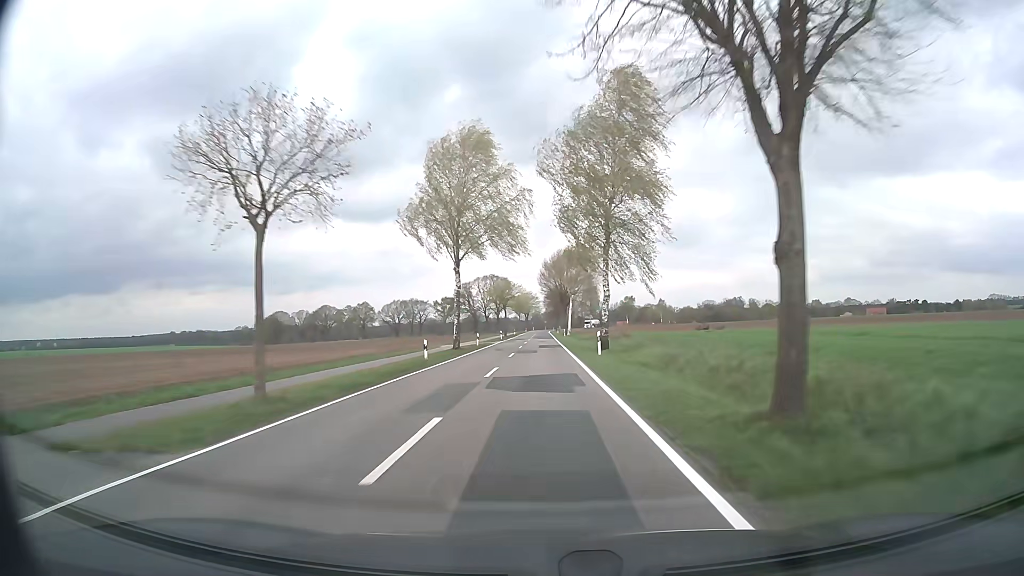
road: secondary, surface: asphalt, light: Day
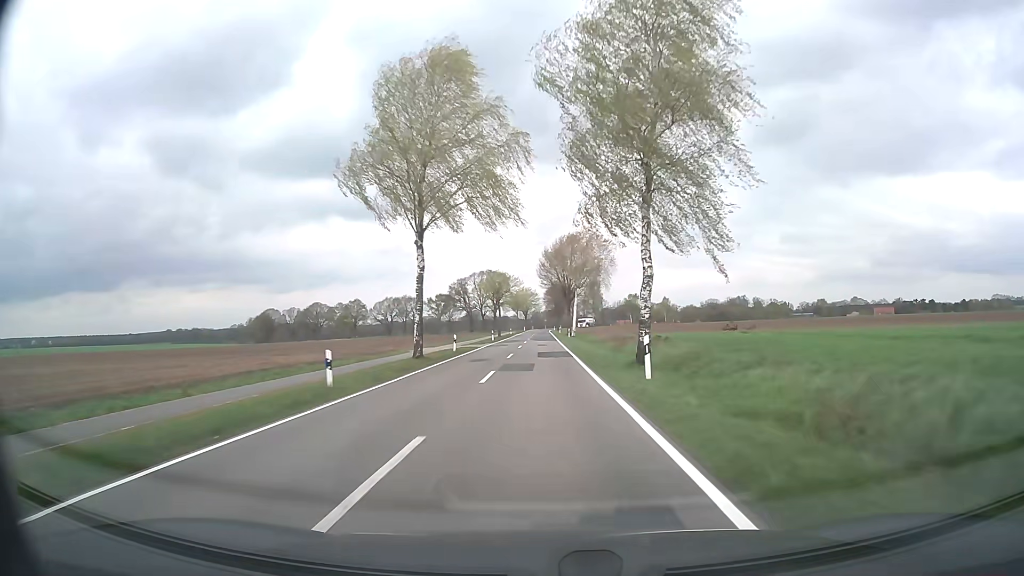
(0.0, +13.8) m; 0°
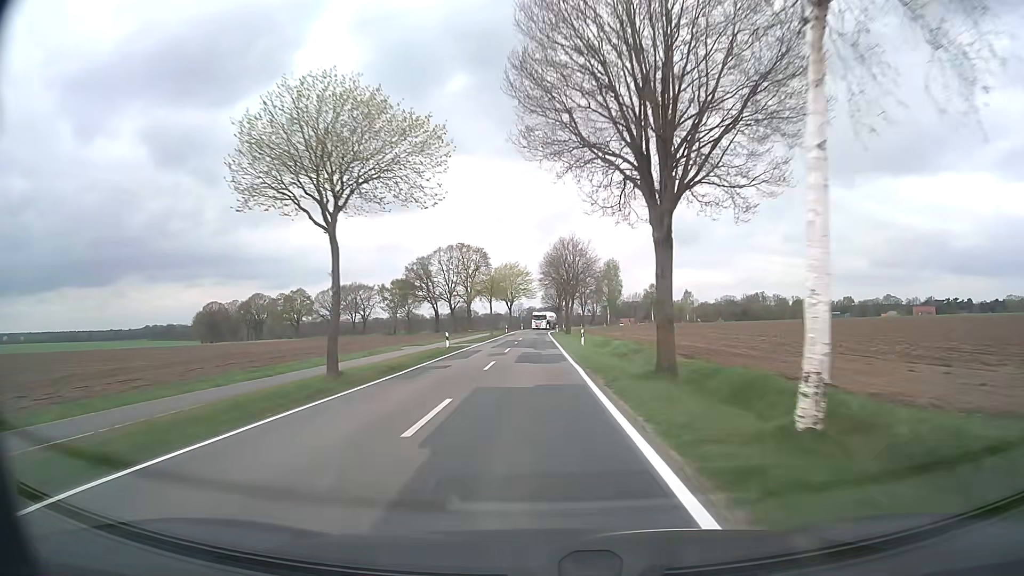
(+0.2, +67.9) m; 0°
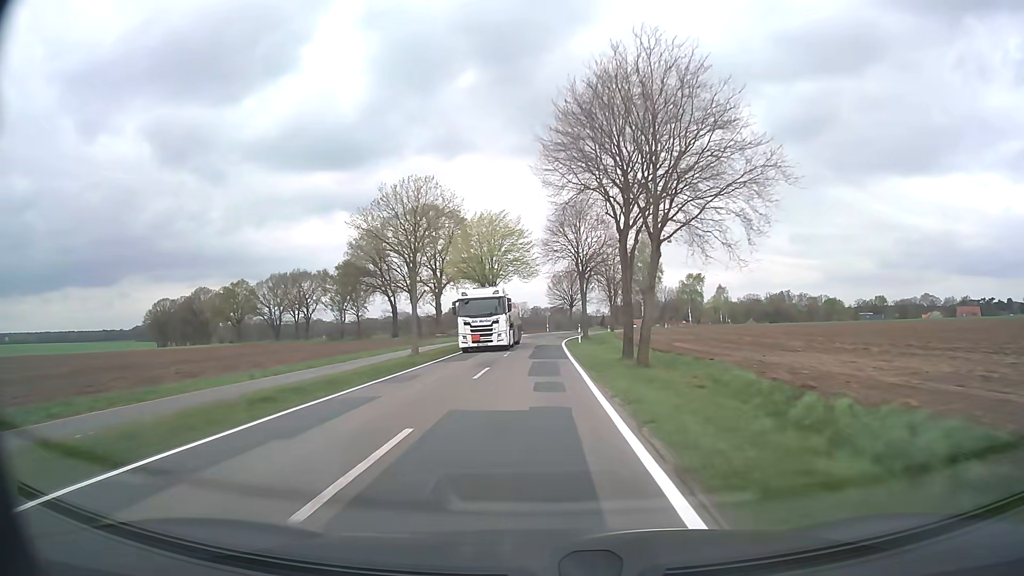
(-0.1, +51.3) m; 0°
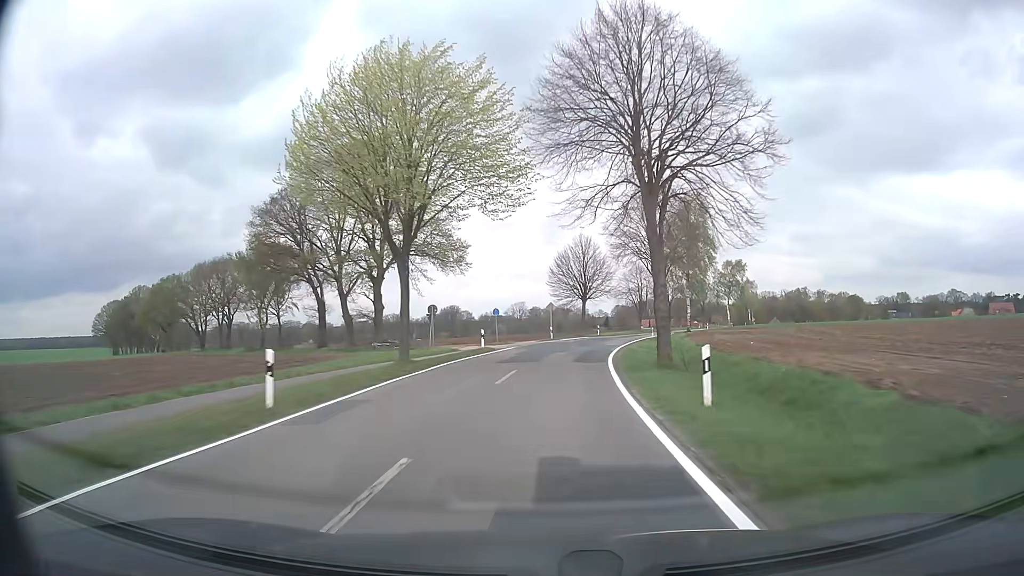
(0.0, +37.7) m; 0°
